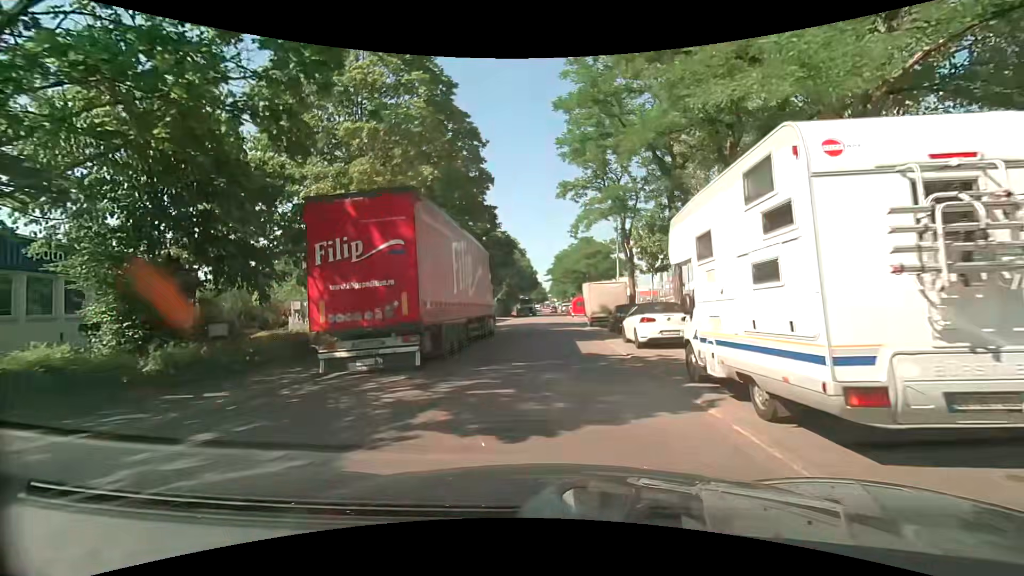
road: unclassified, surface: asphalt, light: Day
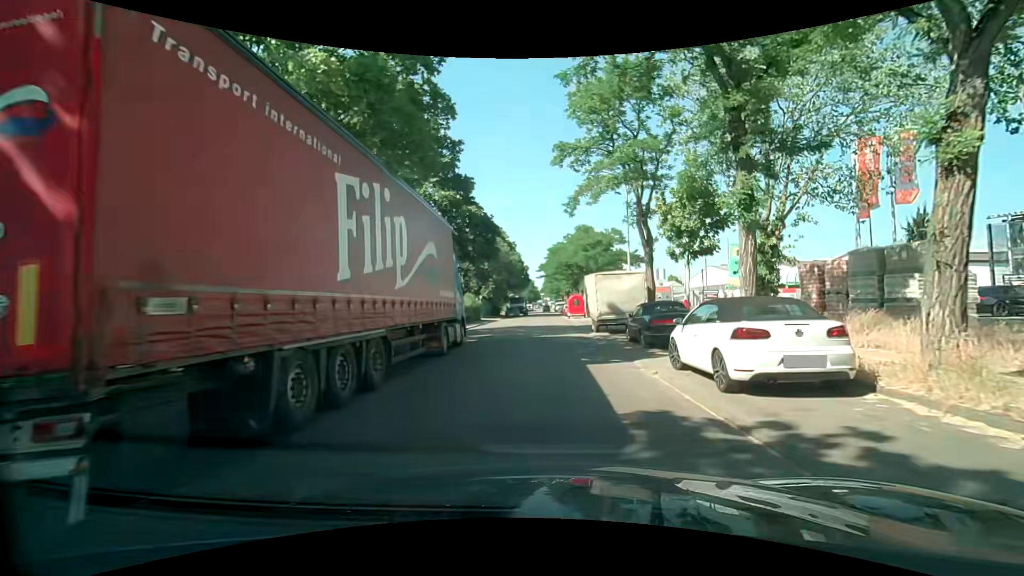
(0.0, +8.0) m; 0°
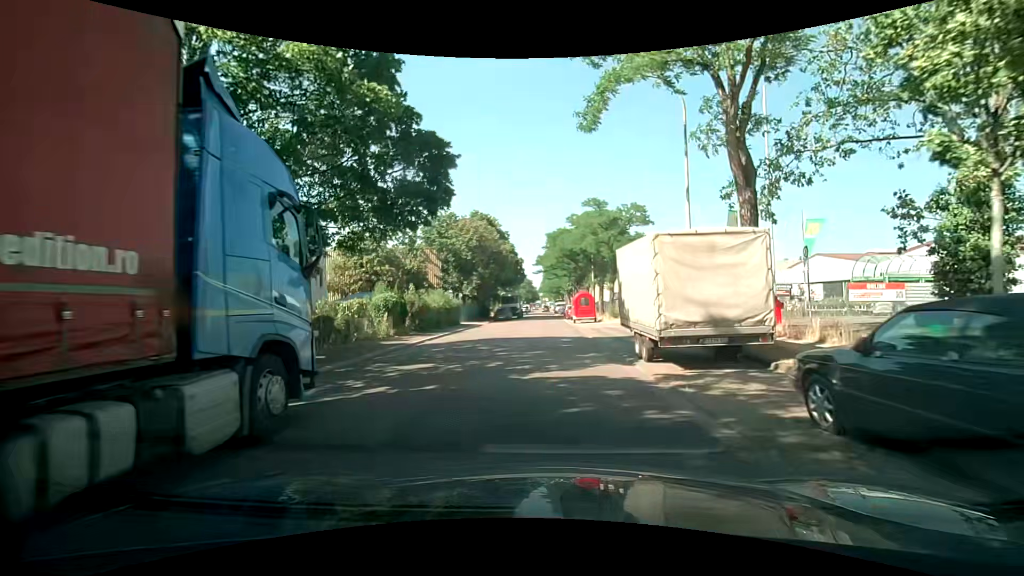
(+0.1, +12.6) m; 0°
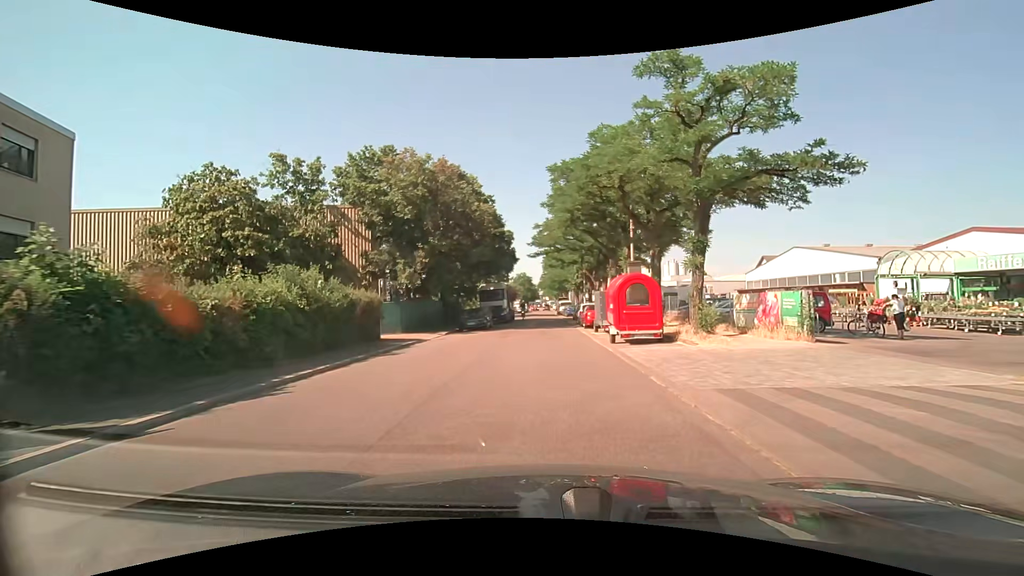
(+0.1, +21.8) m; +1°
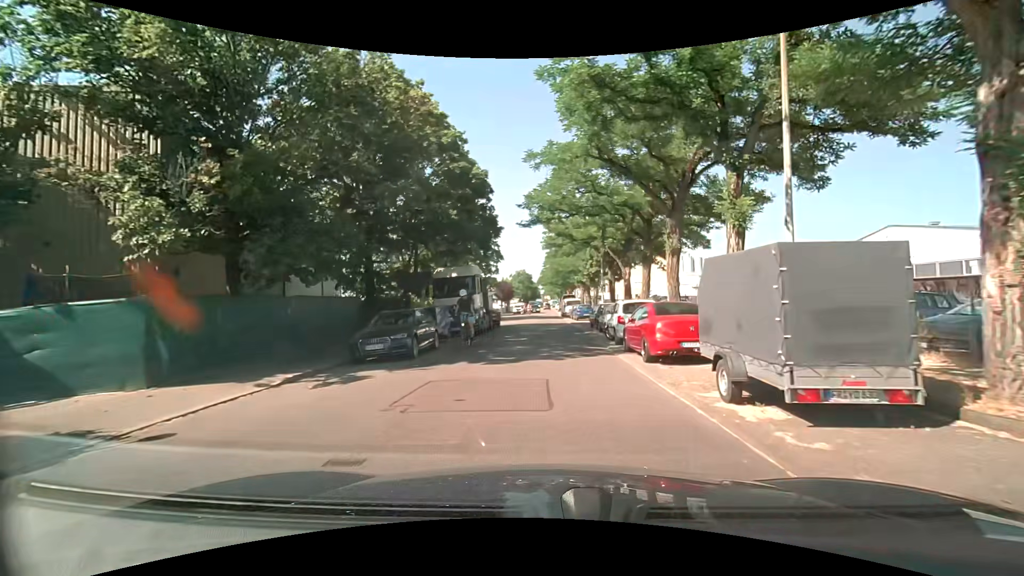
(-0.1, +17.6) m; -1°
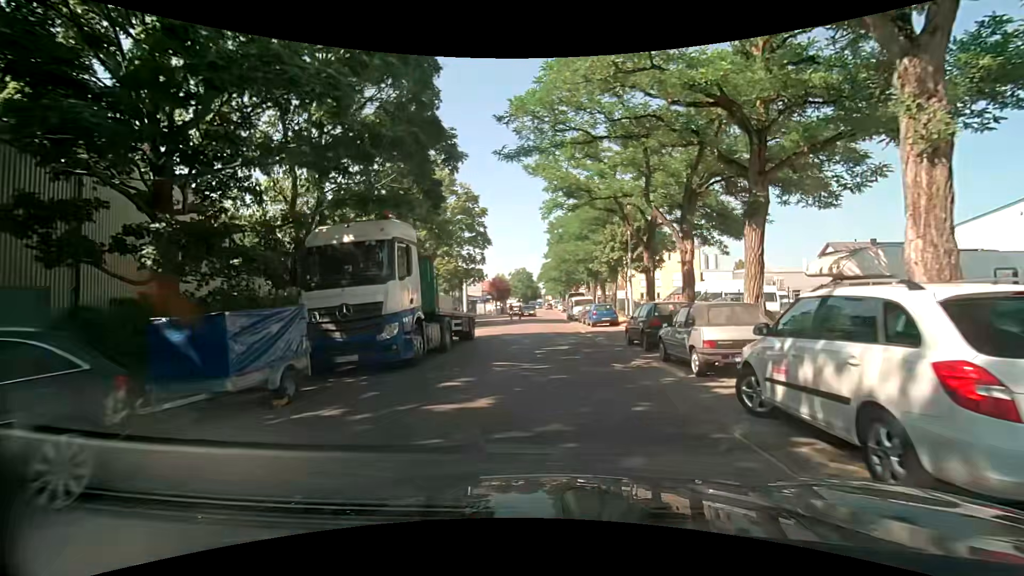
(+0.1, +13.2) m; +2°
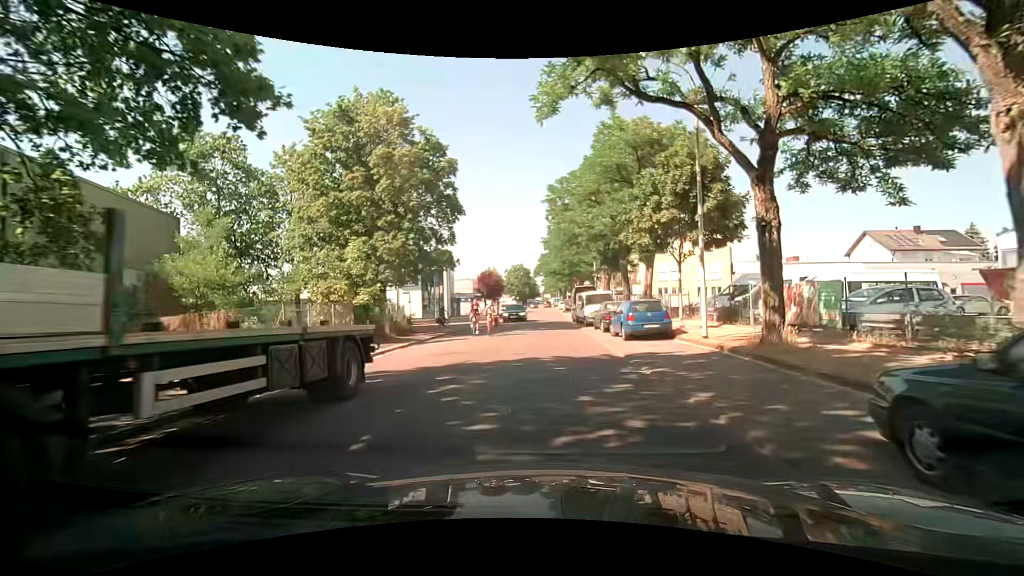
(-0.4, +13.2) m; -3°
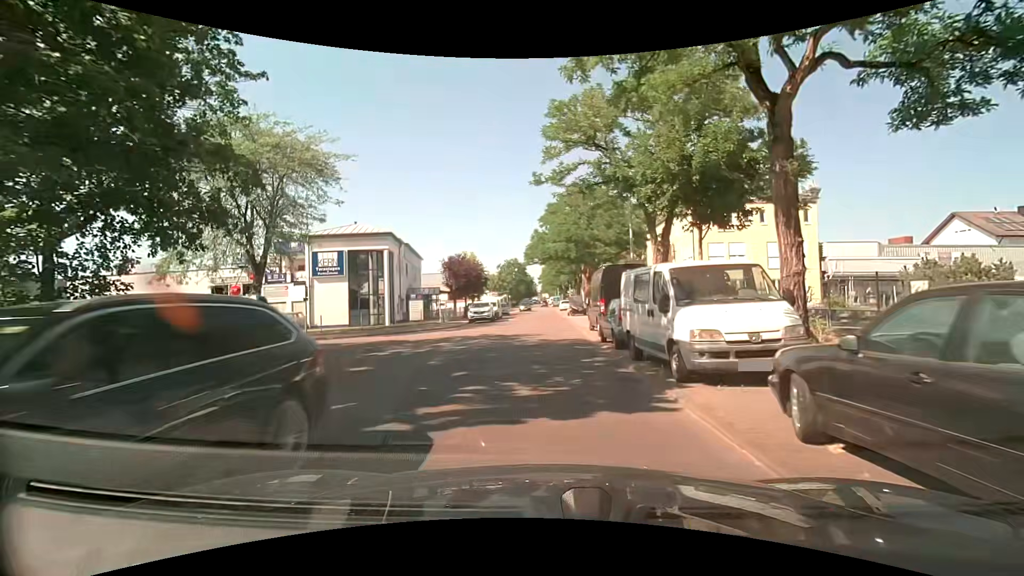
(+0.8, +21.6) m; +2°
(0, +10) (0, +20) (0, +30) (0, +40) (0, +50) (0, +60) (0, +70) (0, +80) (0, +90) (0, +100) m
